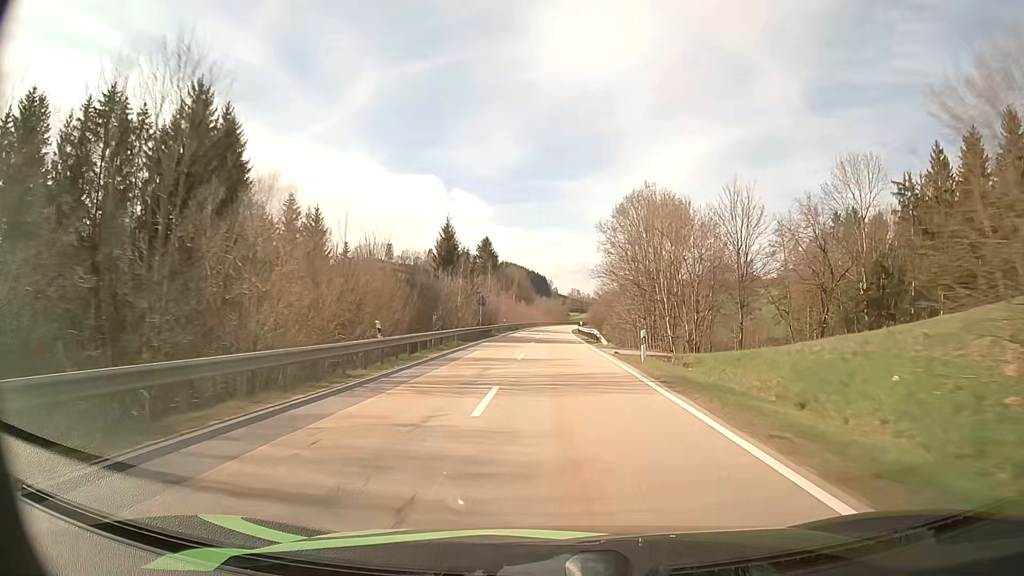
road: secondary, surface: asphalt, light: Day
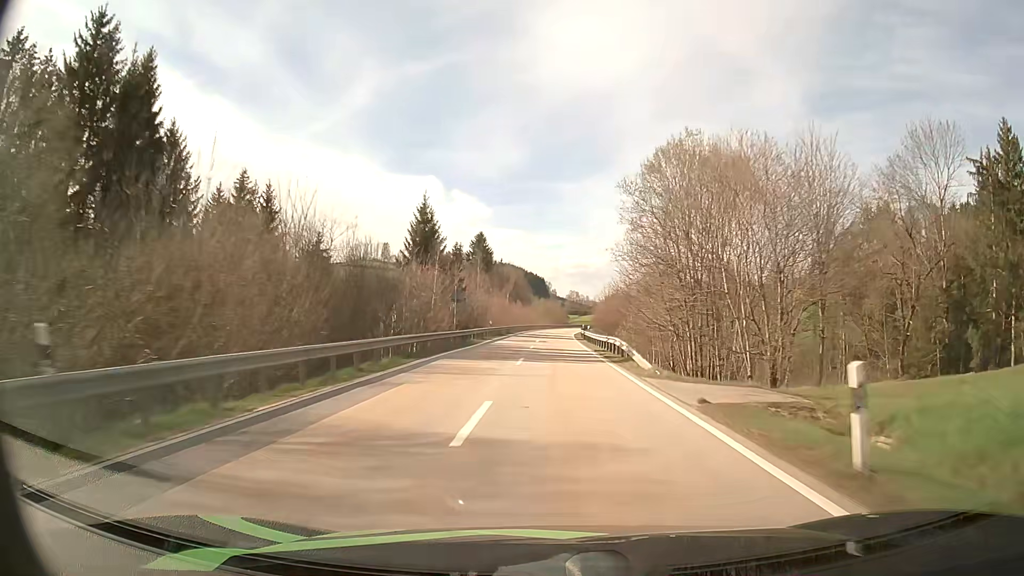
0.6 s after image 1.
(0.0, +15.1) m; 0°
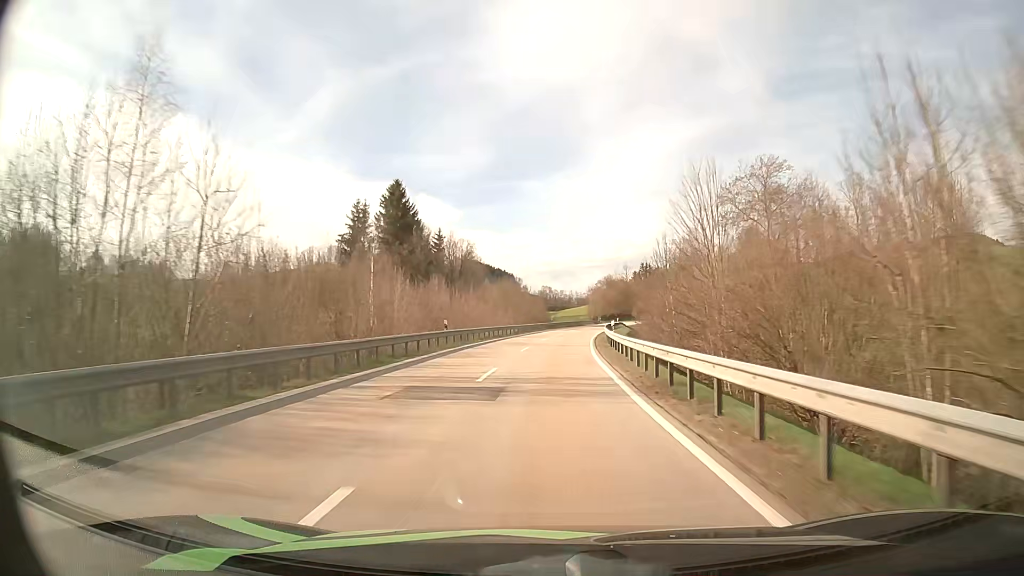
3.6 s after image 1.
(+1.3, +74.5) m; +3°
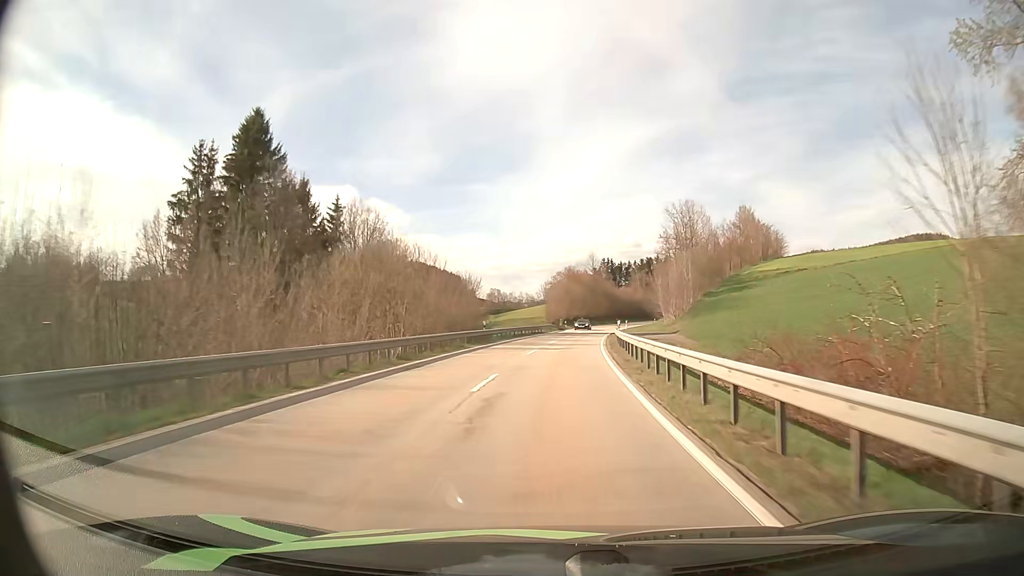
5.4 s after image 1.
(+1.0, +43.0) m; +4°
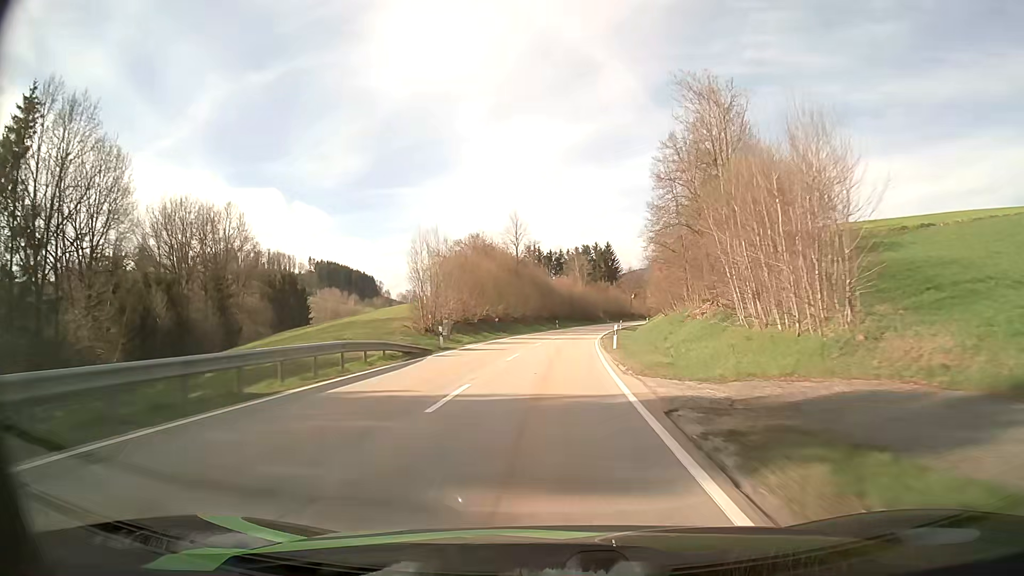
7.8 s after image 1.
(+3.6, +57.4) m; +7°
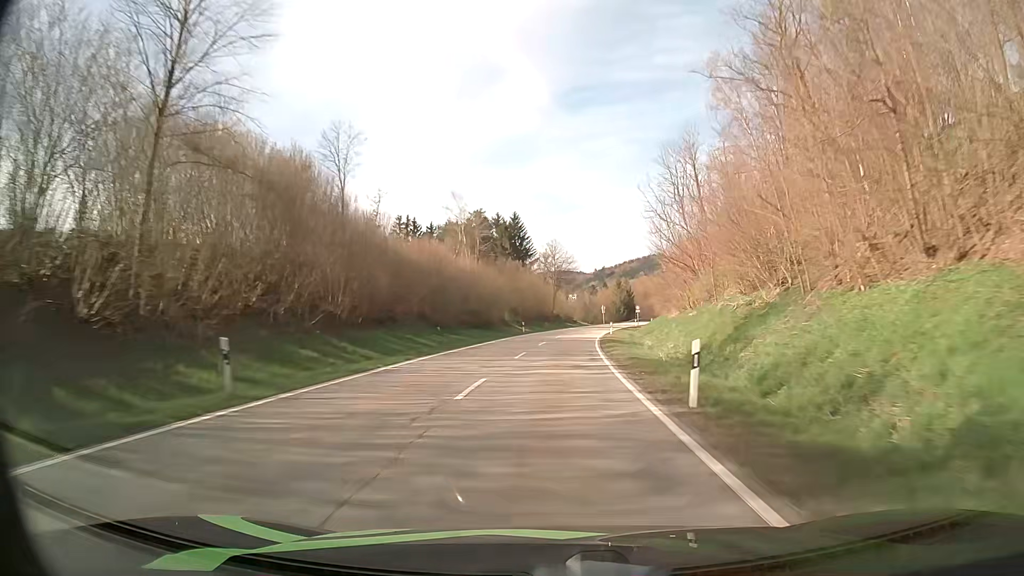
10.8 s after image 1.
(+5.0, +72.3) m; +9°
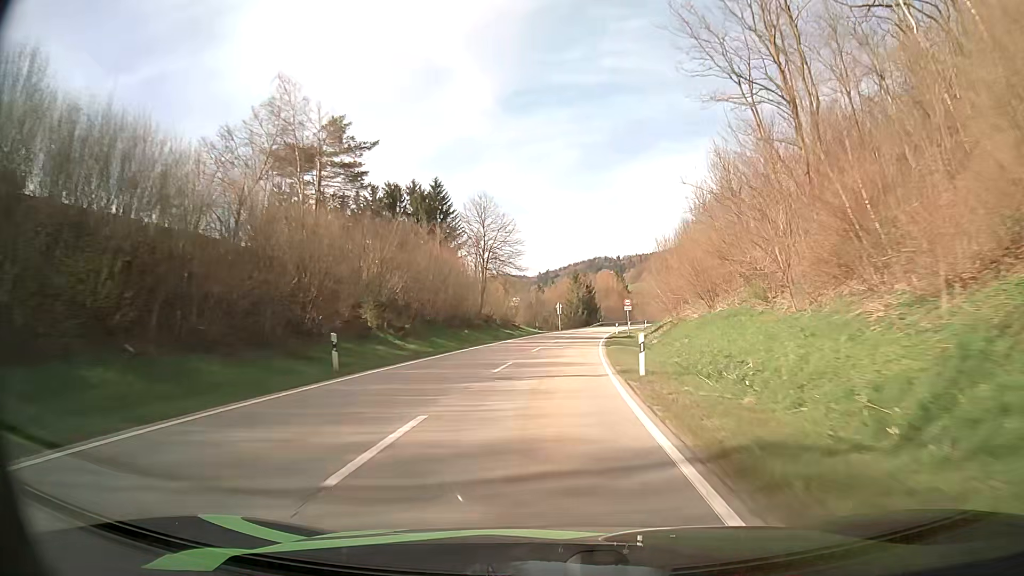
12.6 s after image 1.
(+1.7, +42.9) m; +4°
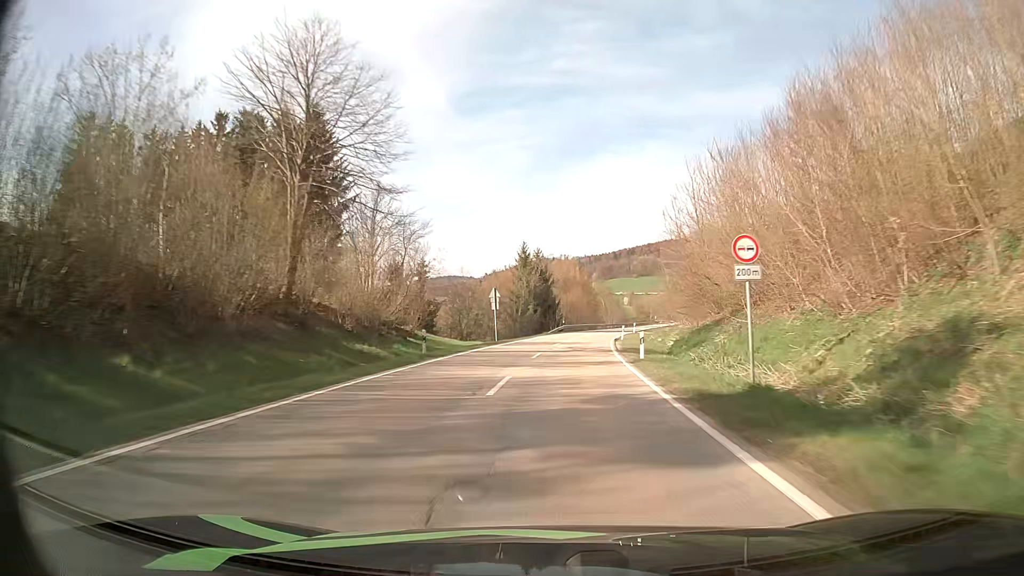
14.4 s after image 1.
(+1.5, +42.5) m; +5°
(0, +10) (0, +20) (+1, +30) (+2, +40) (+3, +50) (+4, +60) (+6, +70) (+8, +79) (+10, +89) (+12, +99) m
